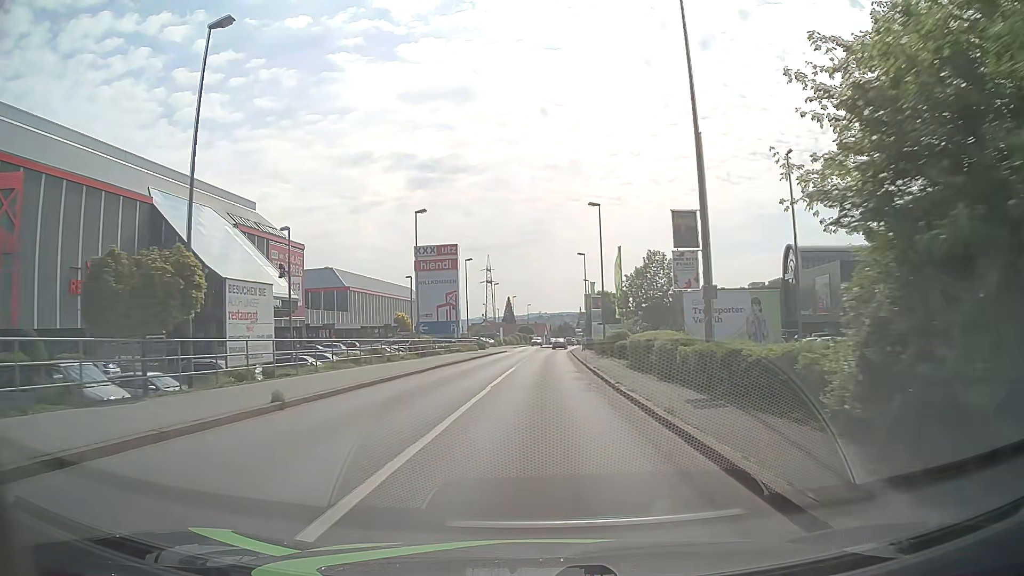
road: tertiary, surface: asphalt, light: Day
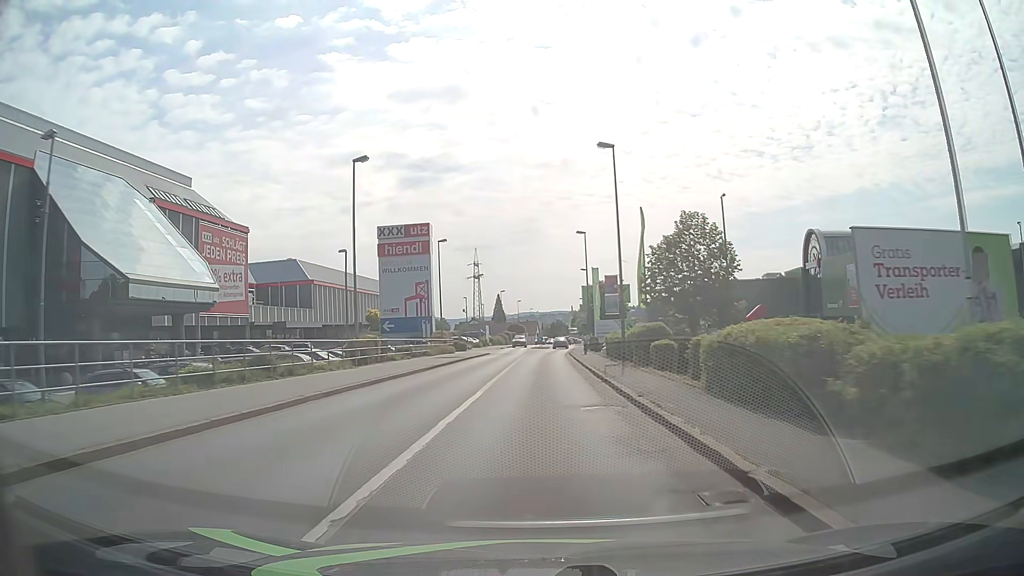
(+0.1, +14.0) m; +1°
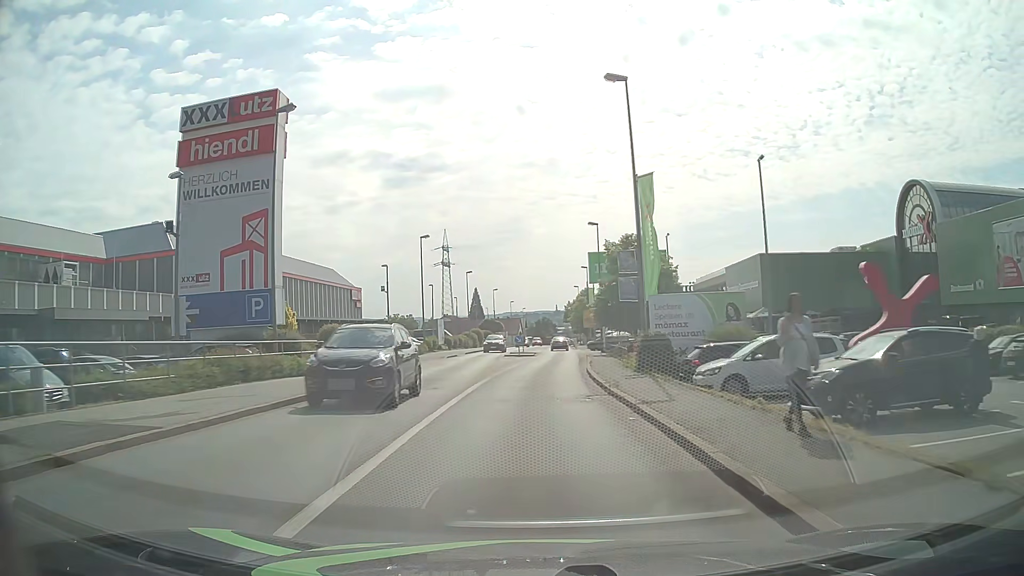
(+0.3, +35.7) m; +1°
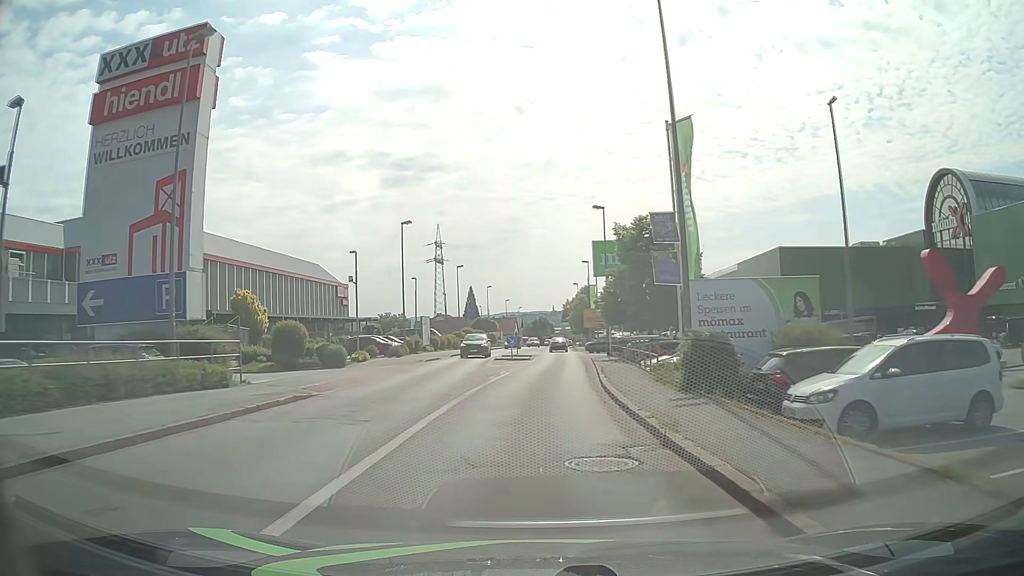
(+0.1, +7.1) m; +1°
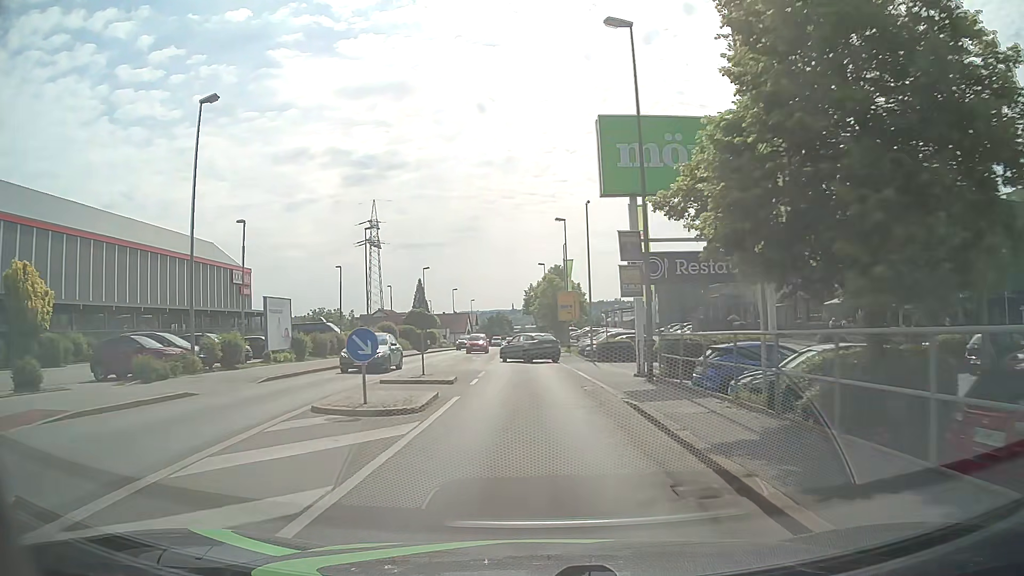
(+0.7, +28.1) m; +3°
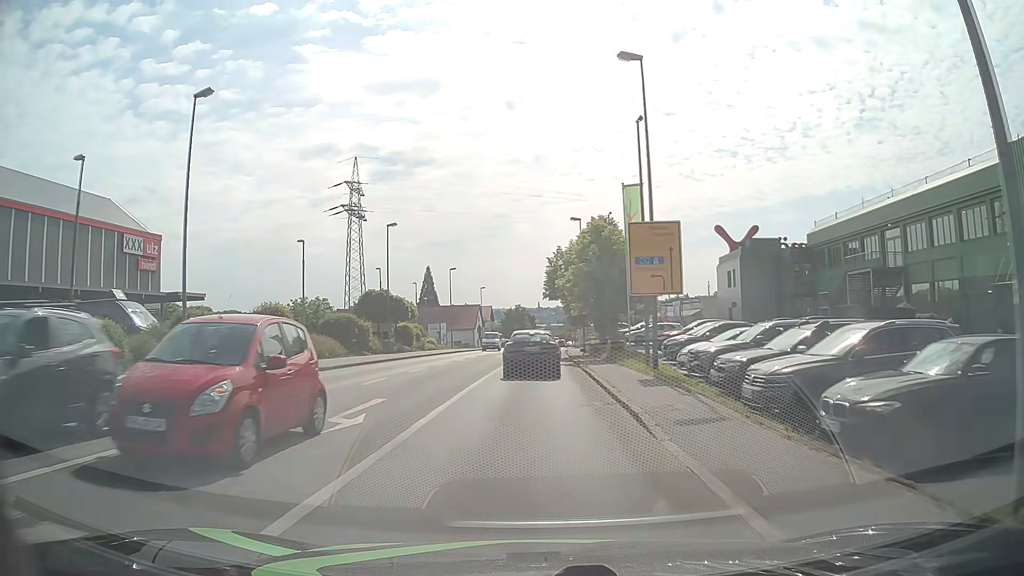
(-0.3, +30.9) m; -2°
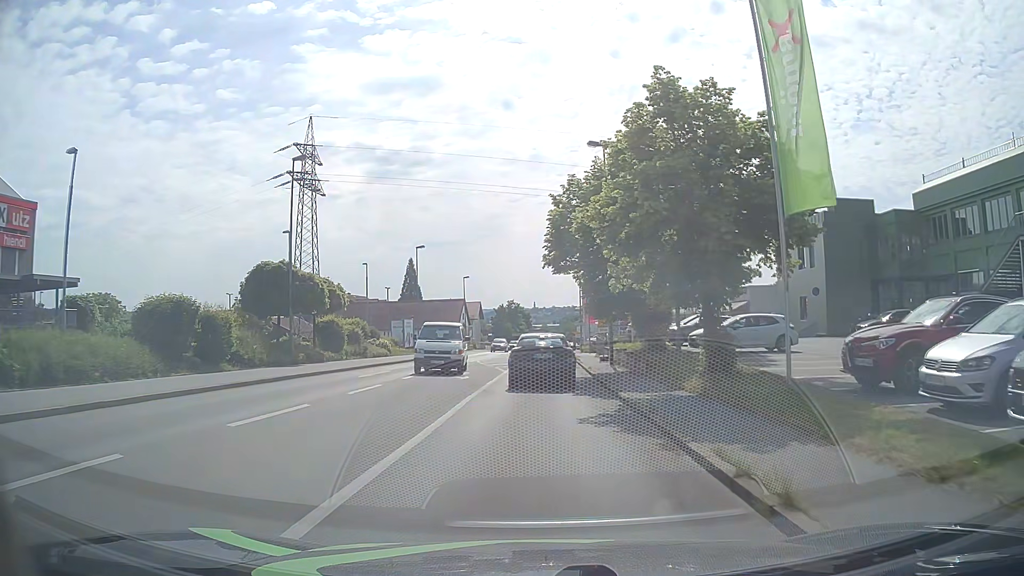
(-0.1, +20.5) m; 0°
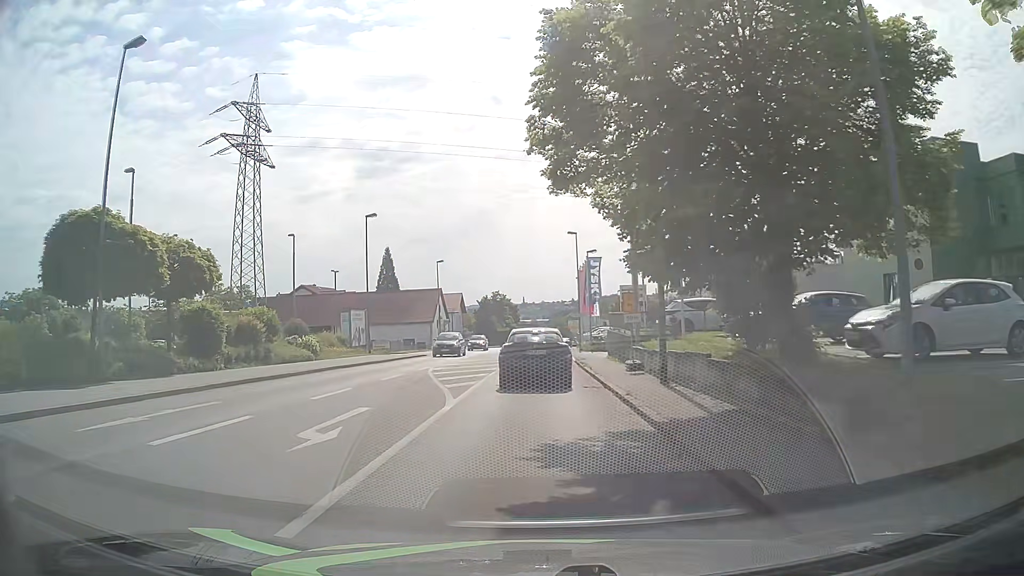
(+0.2, +14.6) m; +3°
(0, +10) (0, +20) (0, +30) (-1, +40) (-1, +50) (-1, +60) (-1, +70) (-1, +80) (0, +90) (+1, +100) m
